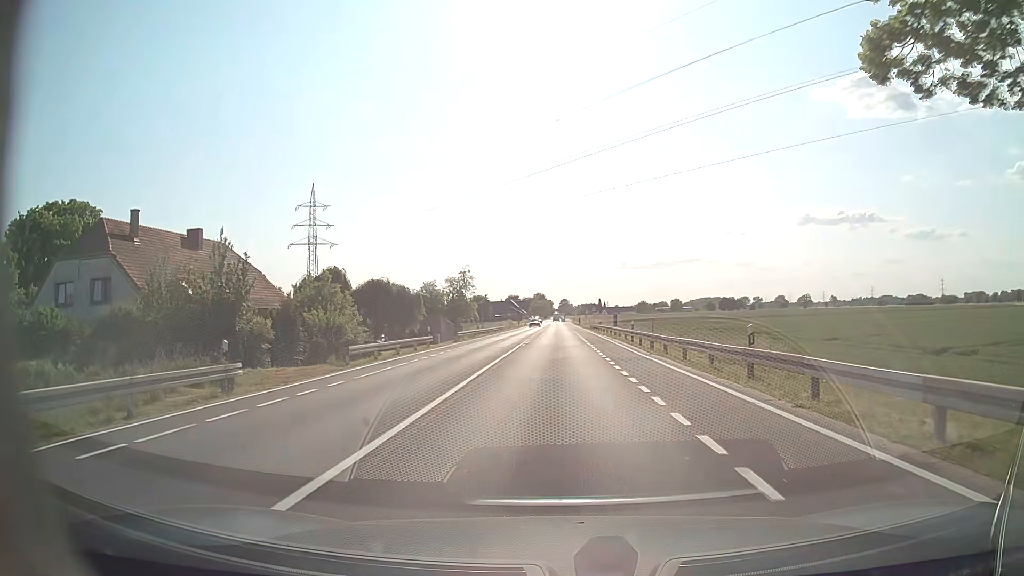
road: tertiary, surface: asphalt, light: Day
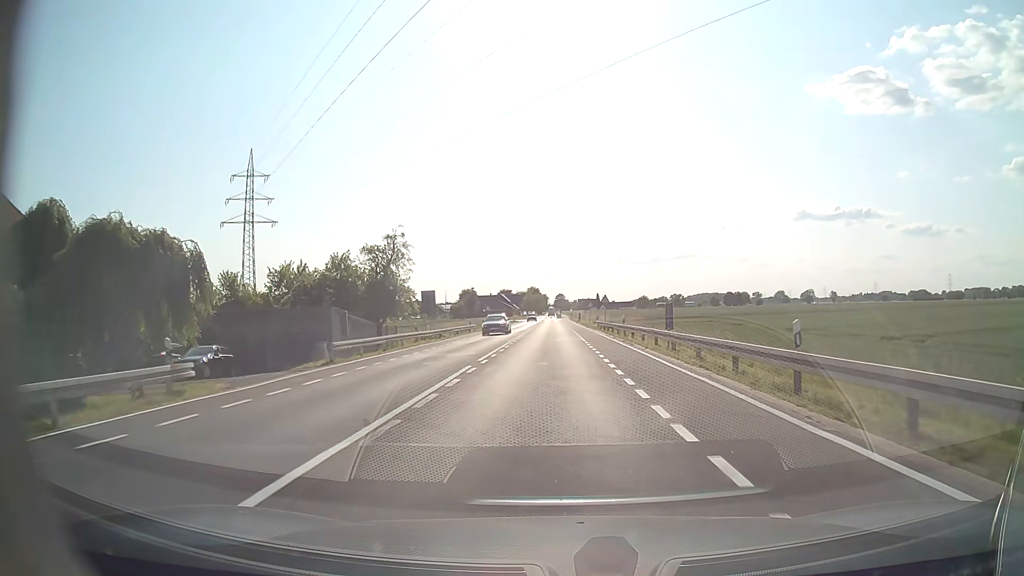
(+0.1, +28.1) m; 0°
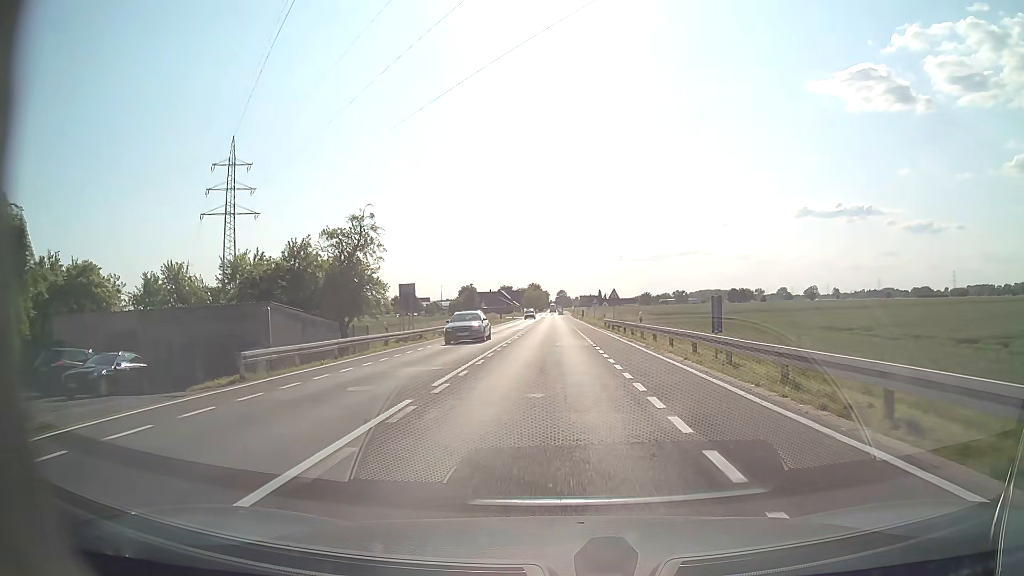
(0.0, +7.4) m; 0°
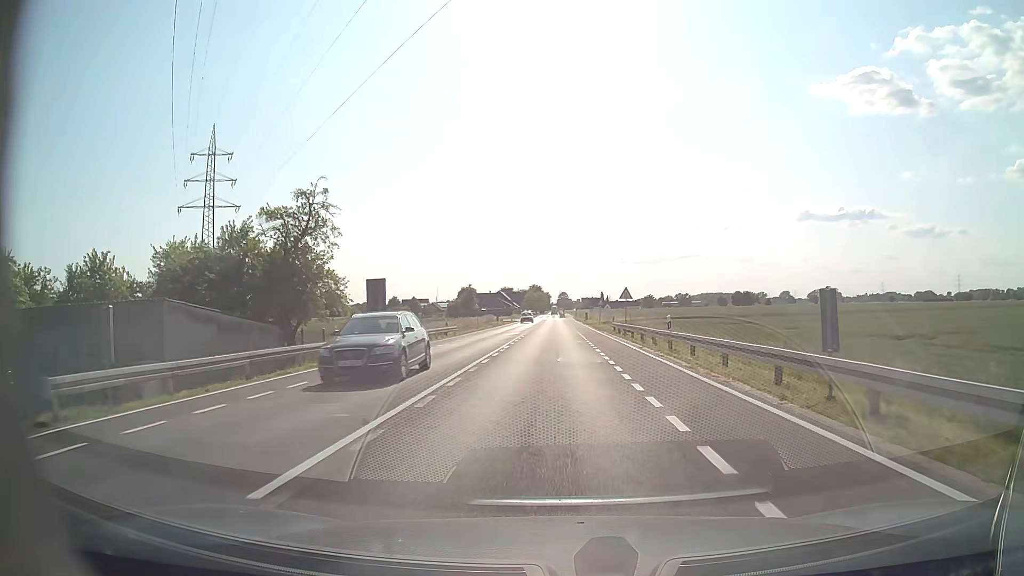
(-0.1, +7.6) m; -1°
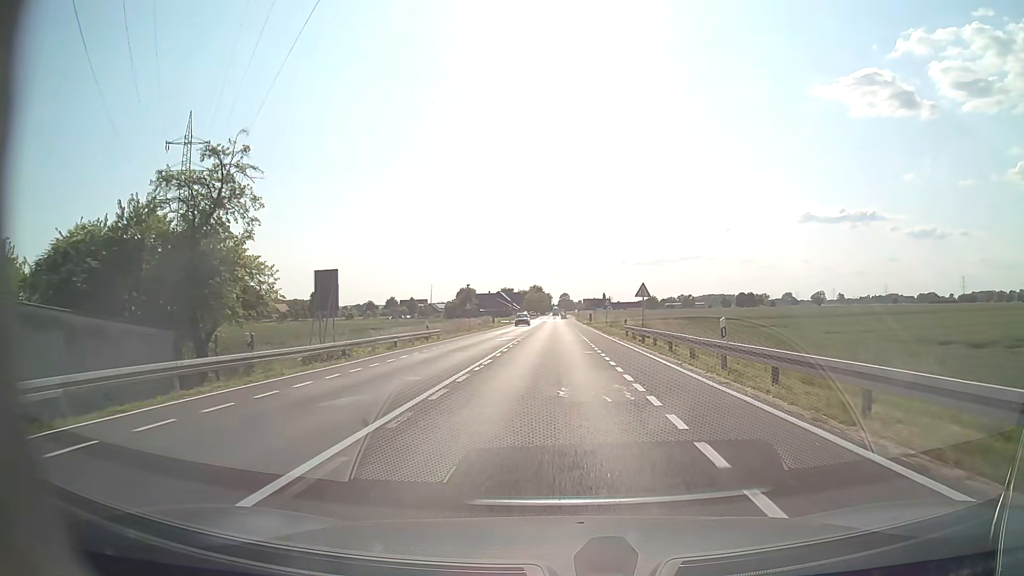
(0.0, +7.8) m; 0°
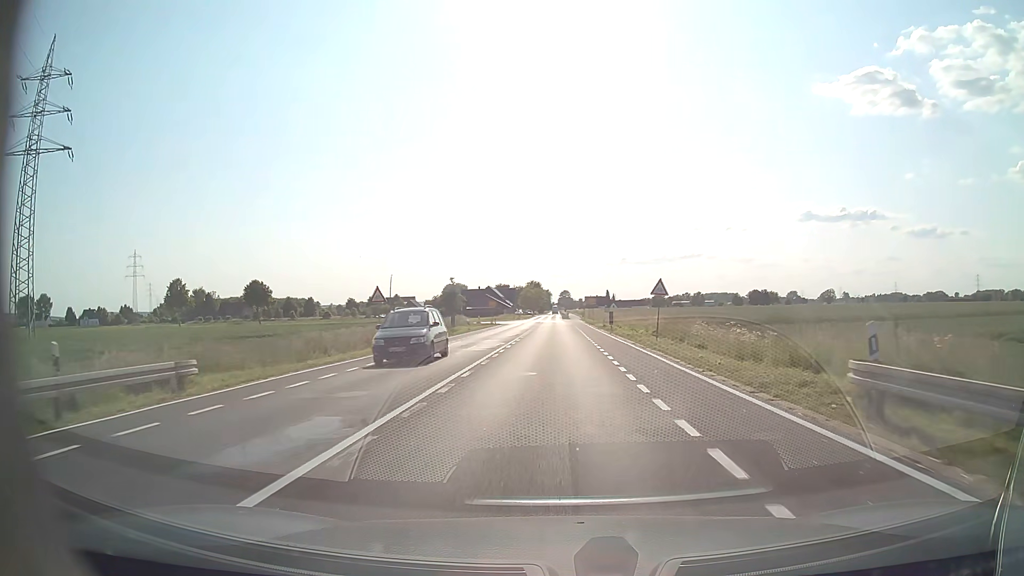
(+0.1, +32.5) m; 0°
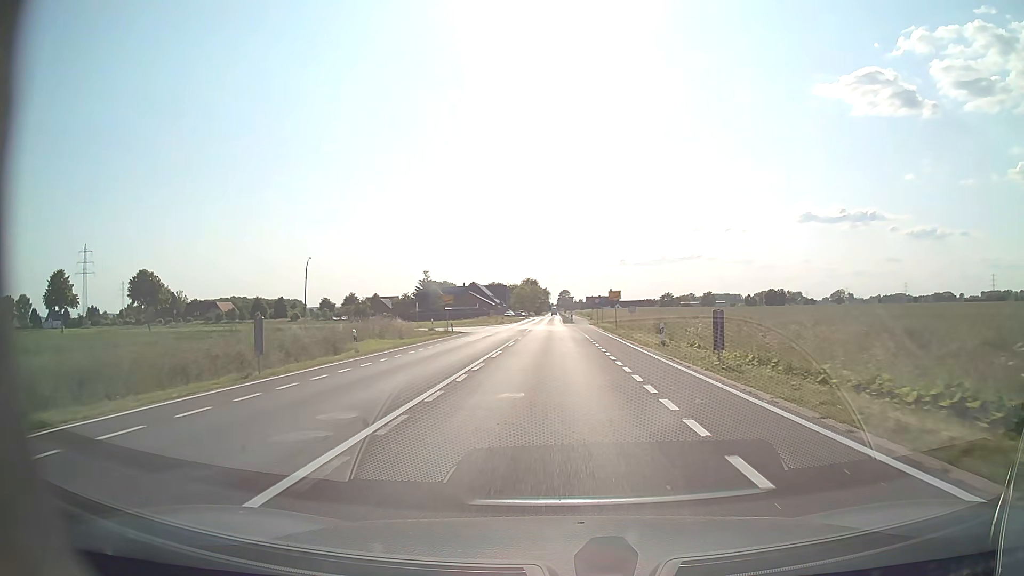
(-0.1, +34.5) m; 0°
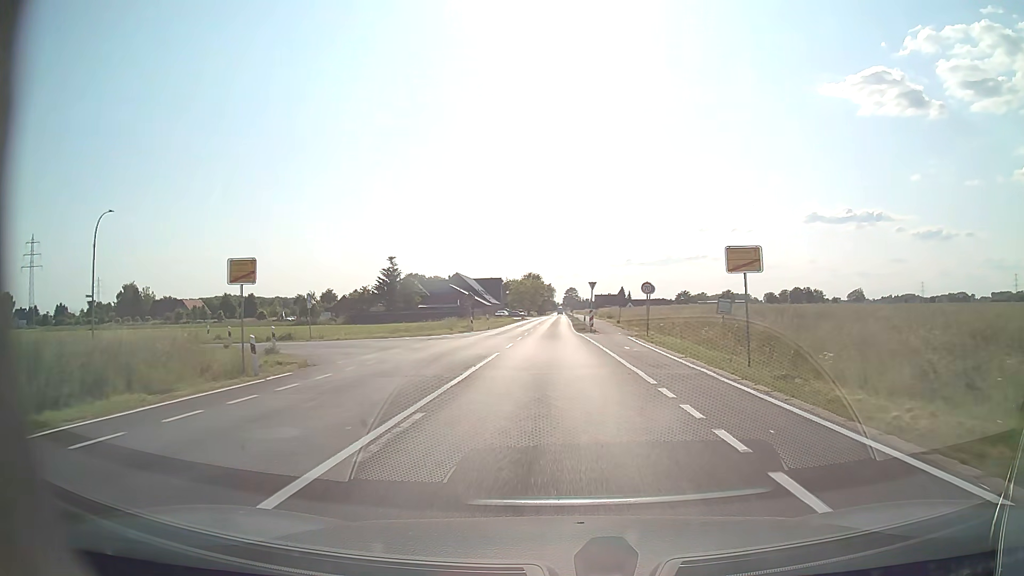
(-0.2, +34.7) m; -1°
(0, +10) (0, +20) (0, +30) (0, +40) (0, +50) (0, +60) (0, +70) (0, +80) (0, +90) (0, +100) m
